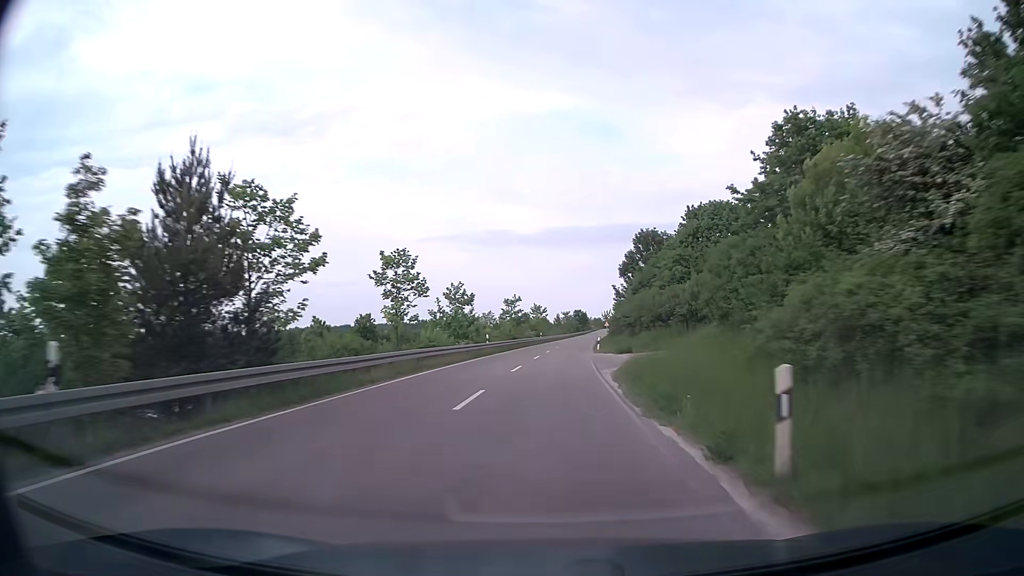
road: secondary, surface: asphalt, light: Day
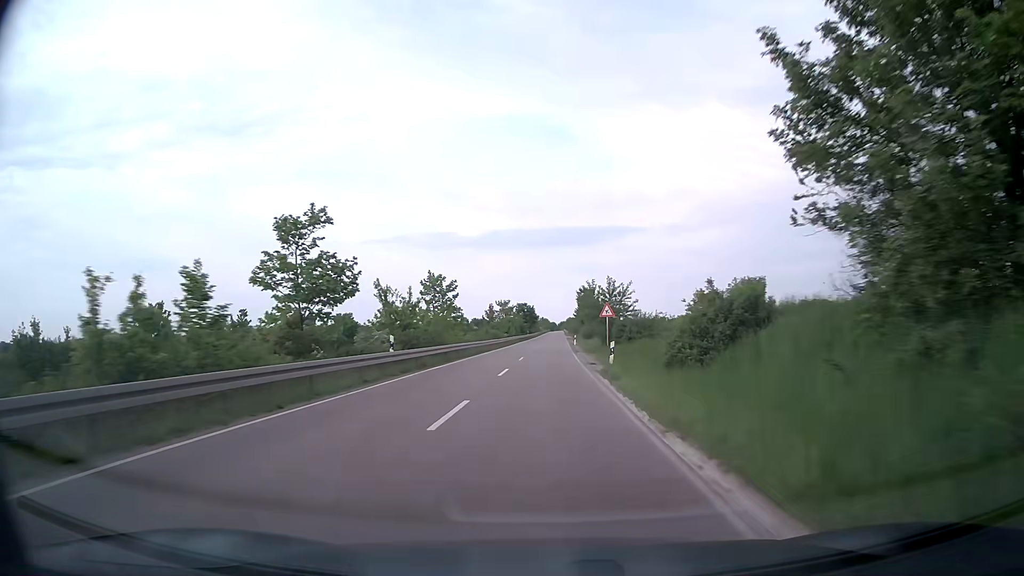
(+3.0, +62.9) m; +5°
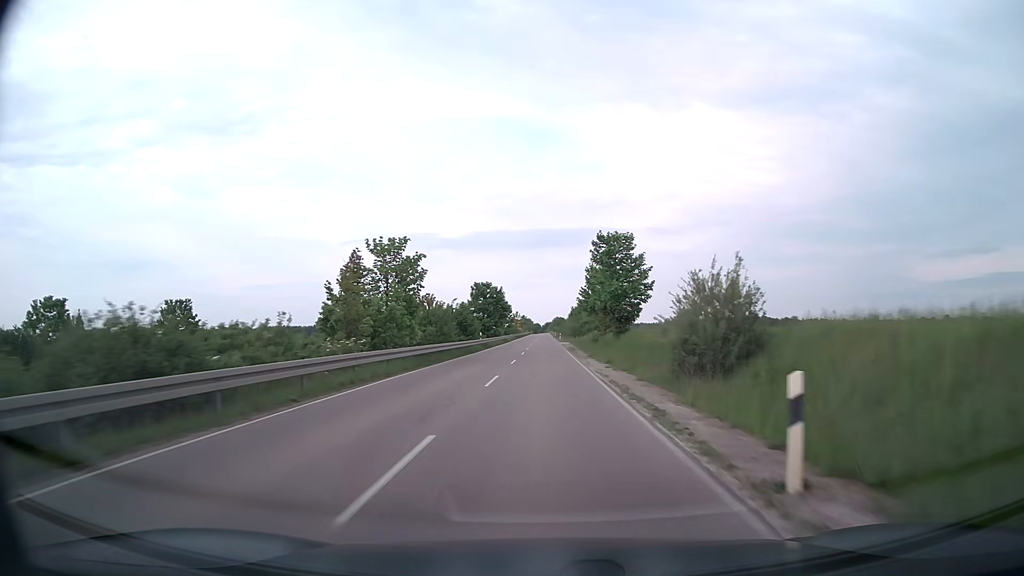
(+1.0, +65.2) m; +1°
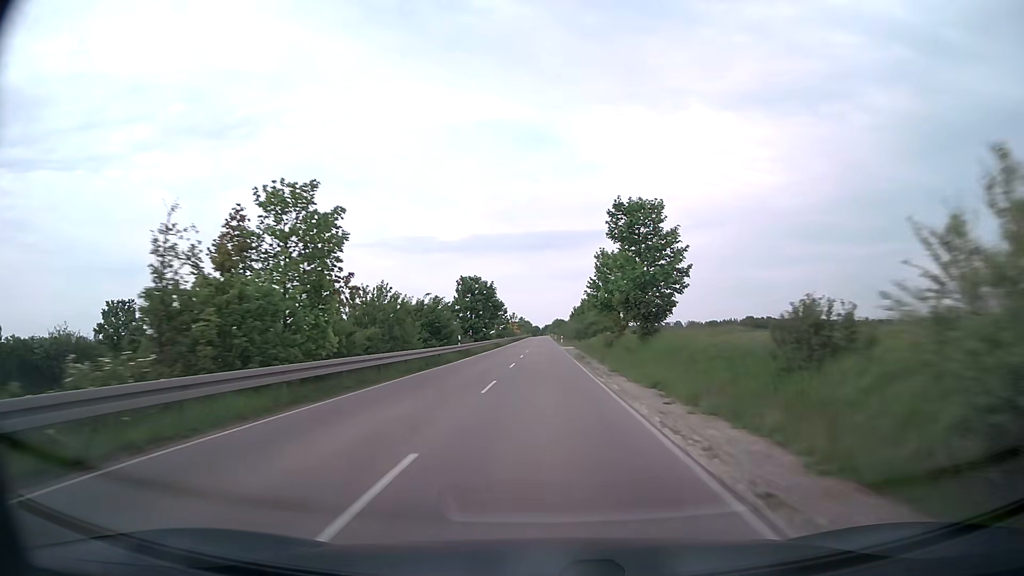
(0.0, +13.2) m; 0°
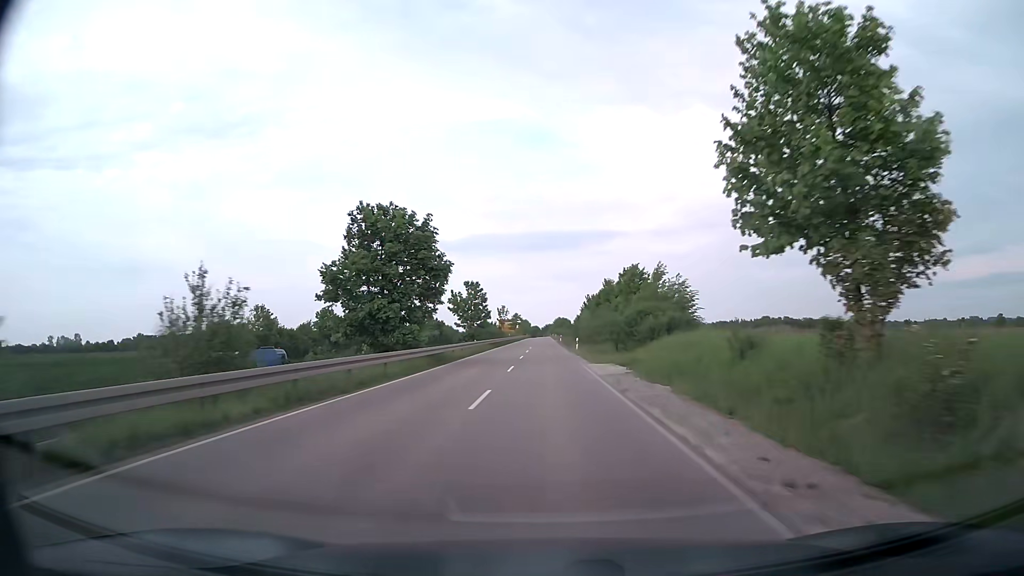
(-0.2, +39.7) m; 0°
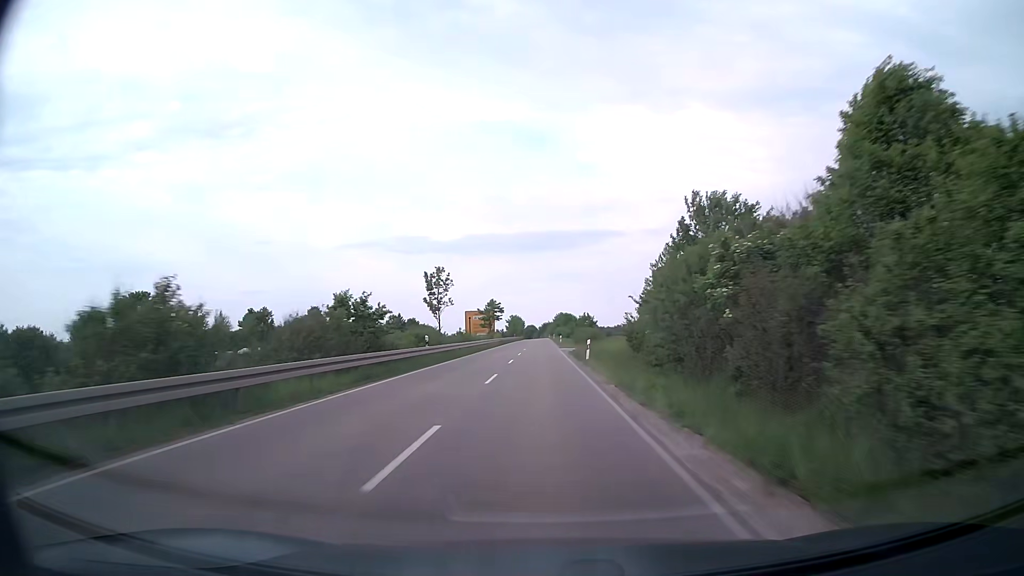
(-0.2, +66.3) m; 0°
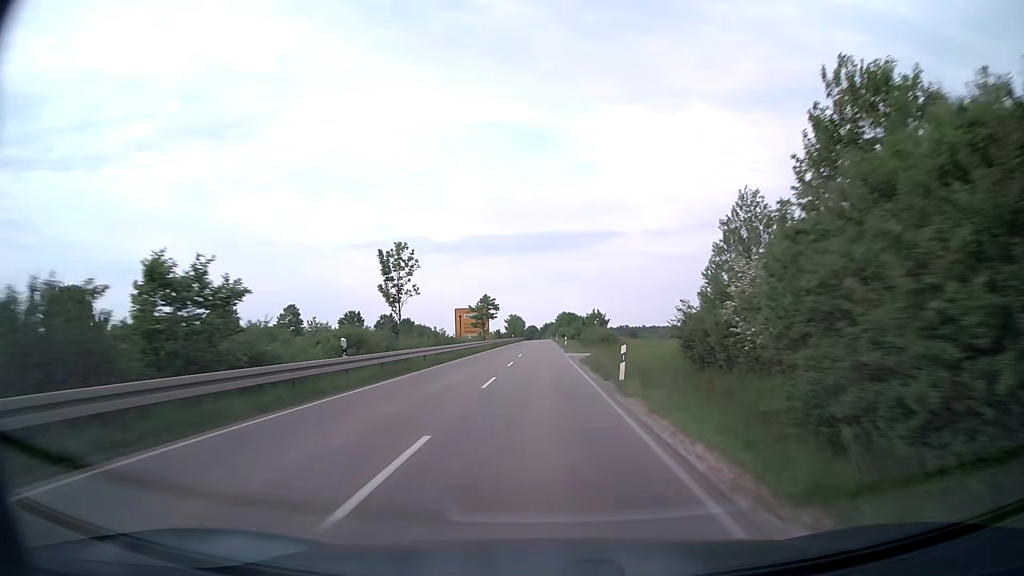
(0.0, +13.3) m; 0°
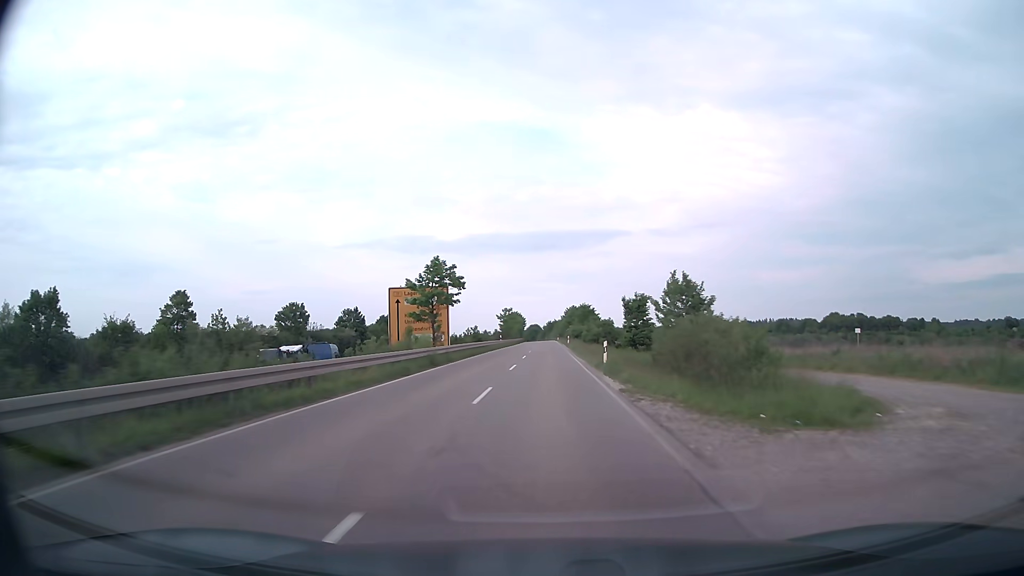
(-0.1, +39.7) m; 0°
(0, +10) (0, +20) (0, +30) (0, +40) (0, +50) (0, +60) (0, +70) (0, +80) (0, +90) (0, +100) m
